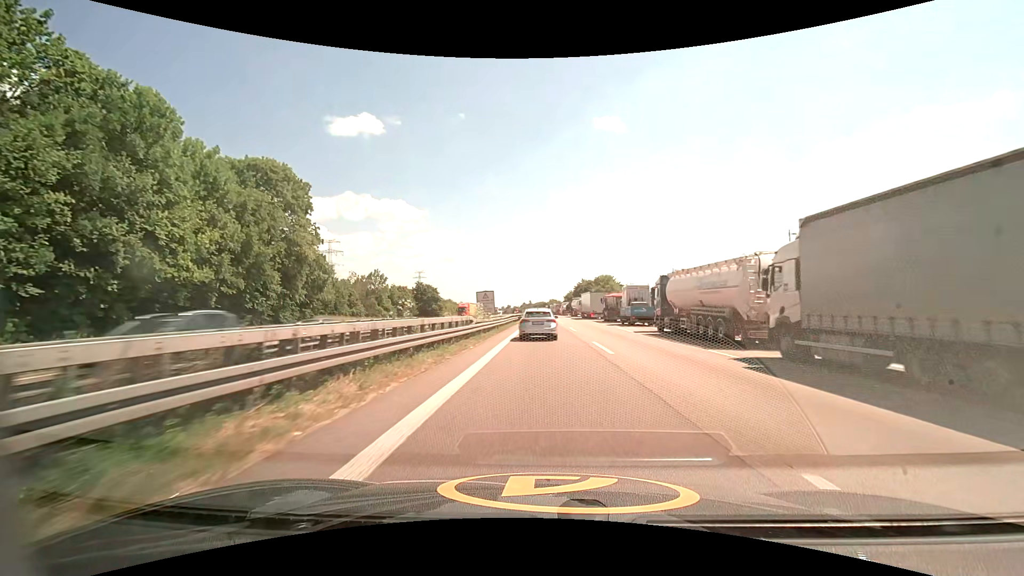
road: motorway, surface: asphalt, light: Day
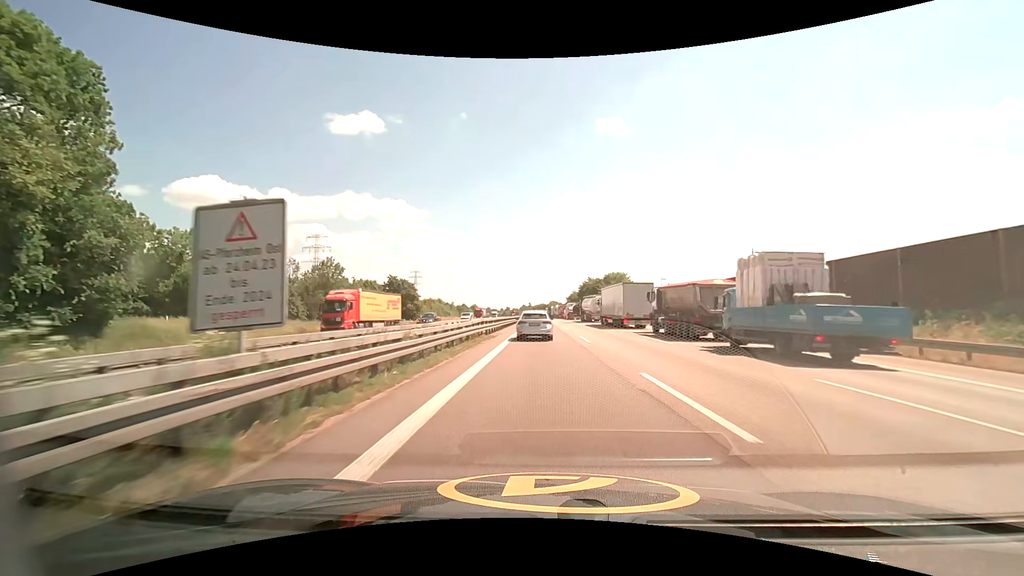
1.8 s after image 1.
(0.0, +28.3) m; 0°
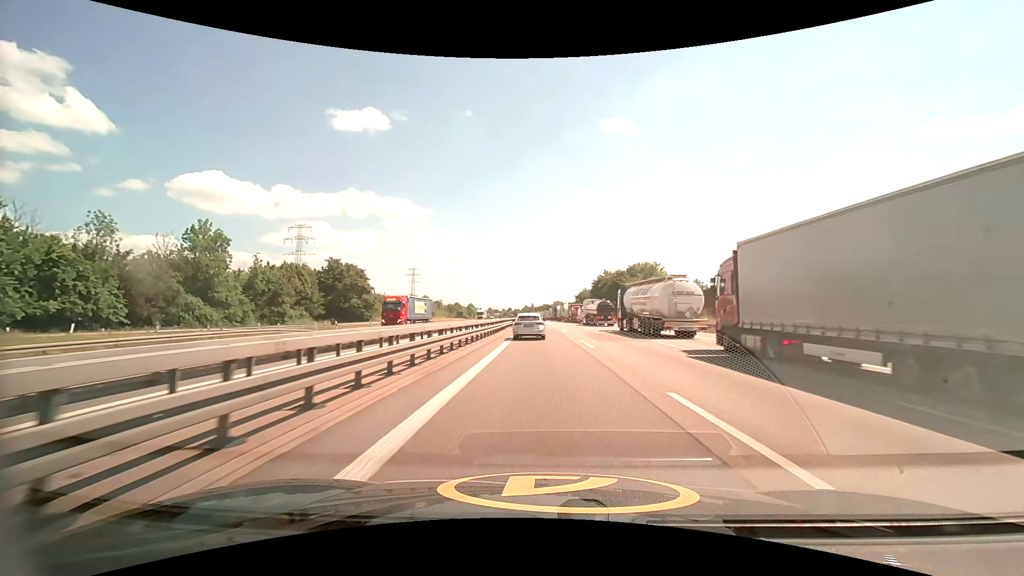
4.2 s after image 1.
(+0.1, +38.2) m; 0°
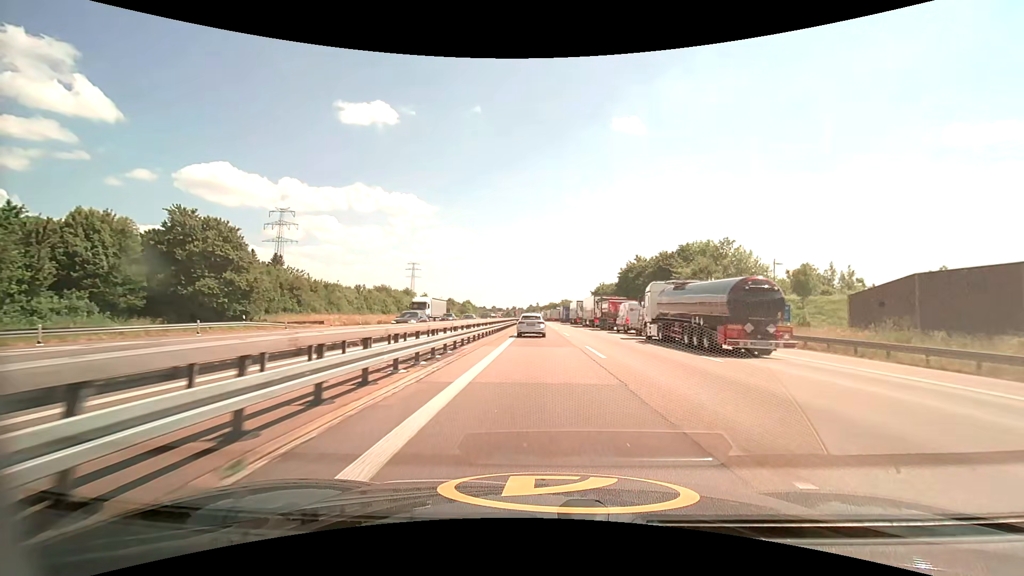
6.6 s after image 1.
(-0.3, +40.2) m; -1°
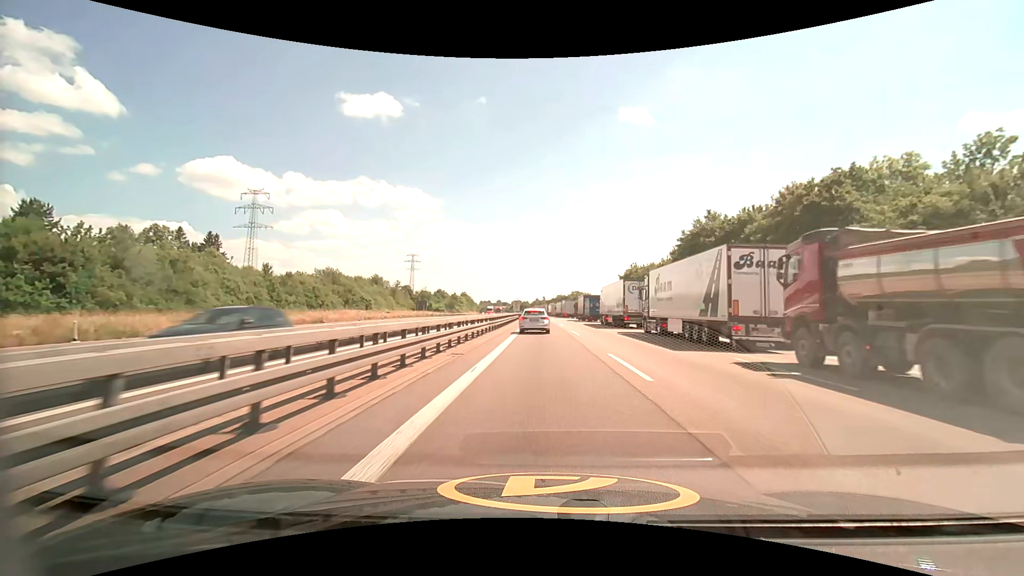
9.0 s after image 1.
(-0.2, +41.8) m; -1°
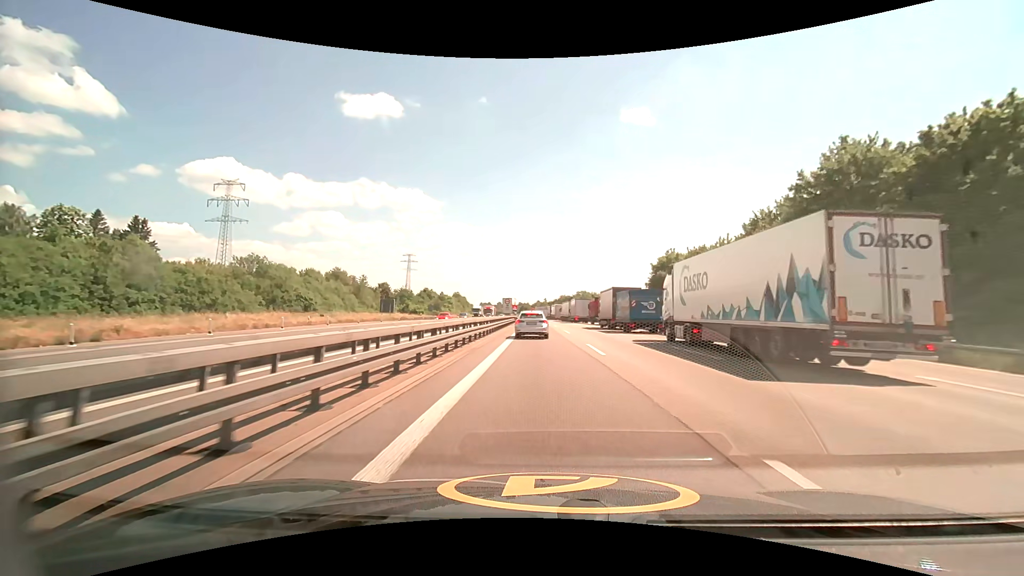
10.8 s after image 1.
(0.0, +28.4) m; 0°
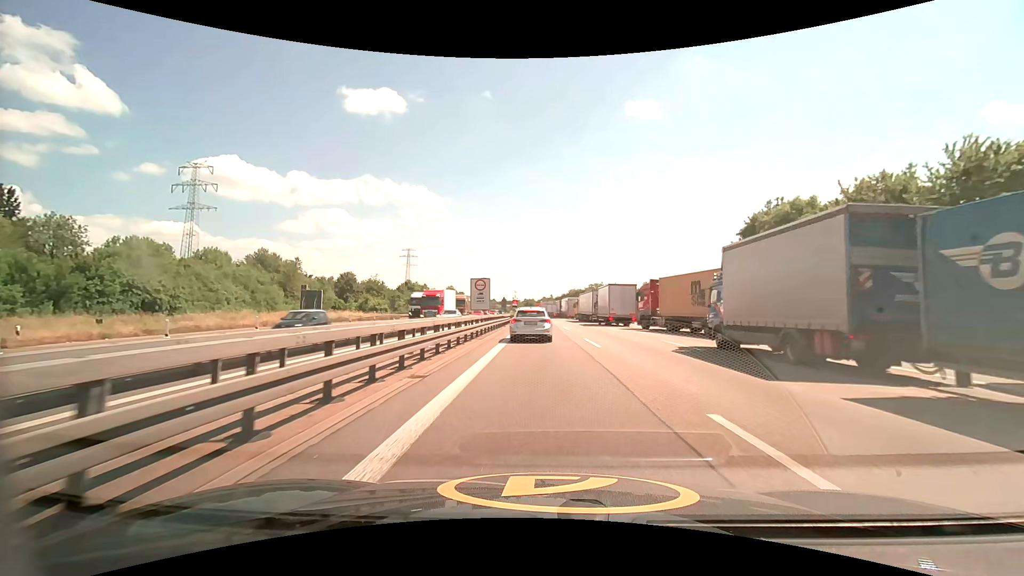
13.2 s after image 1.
(-0.2, +33.1) m; -1°
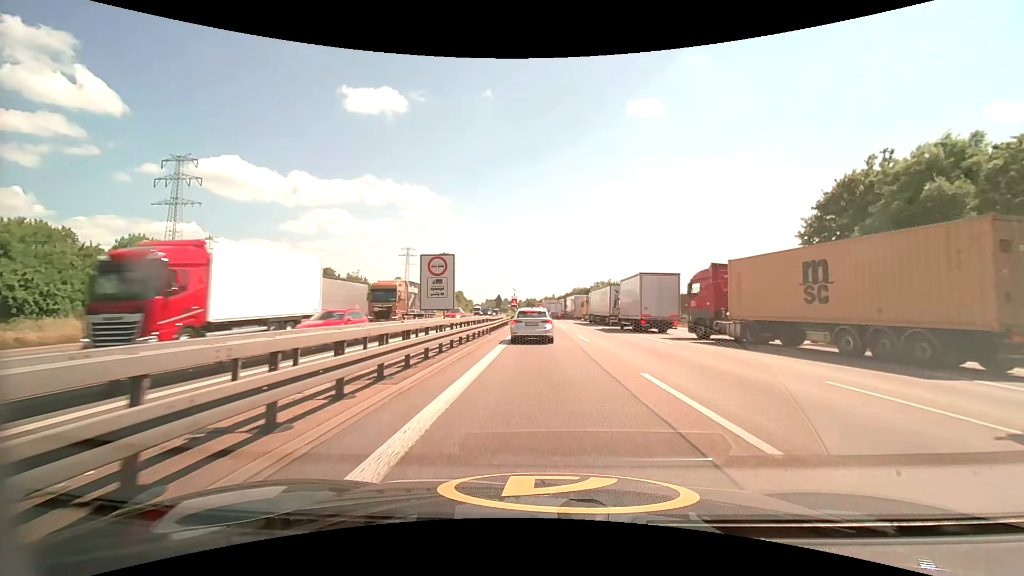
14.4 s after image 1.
(-0.1, +13.4) m; -1°
(0, +10) (0, +20) (0, +30) (0, +40) (0, +50) (0, +60) (-1, +70) (-1, +80) (-1, +90) (-1, +100) m
